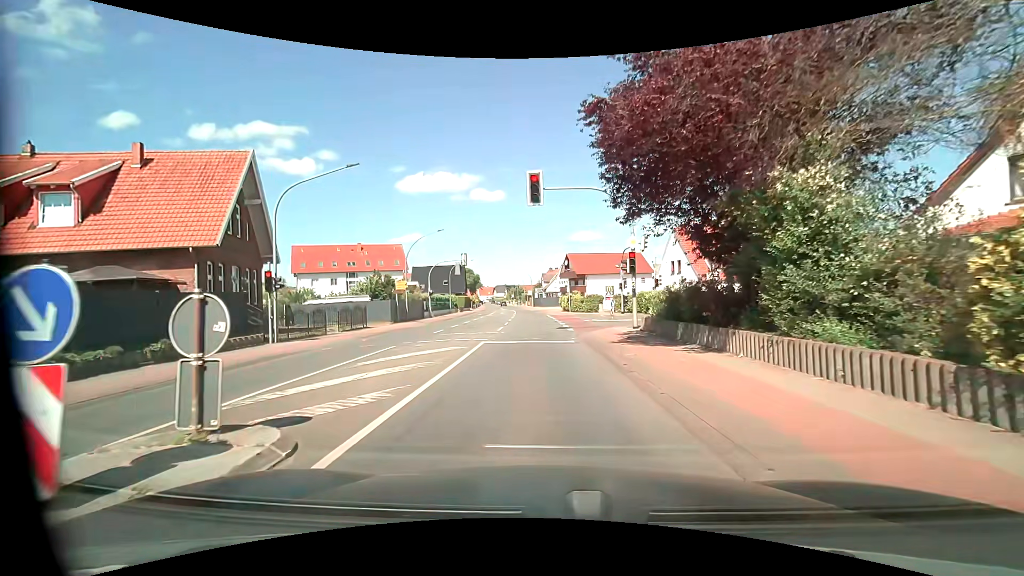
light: Day
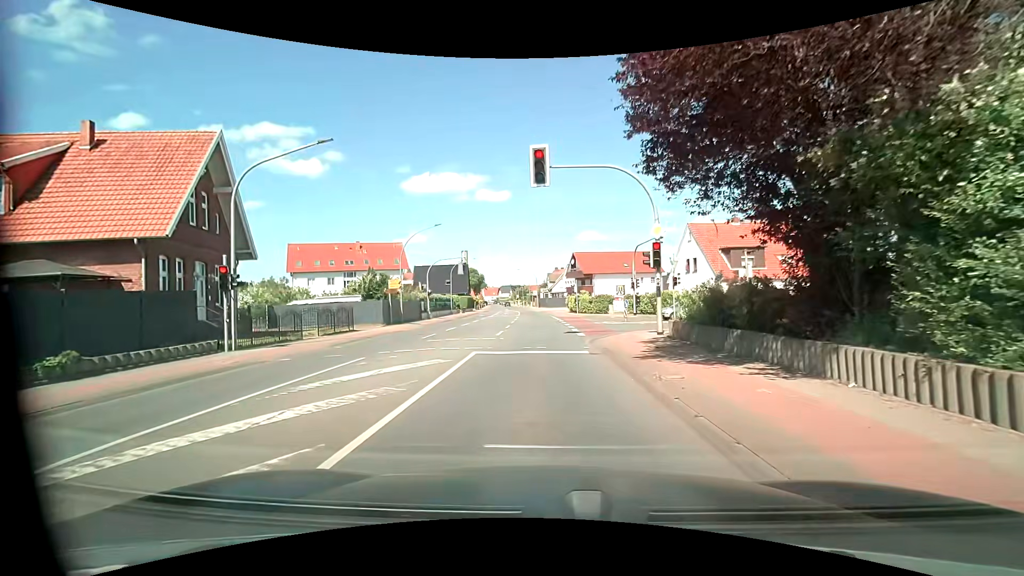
(0.0, +3.3) m; 0°
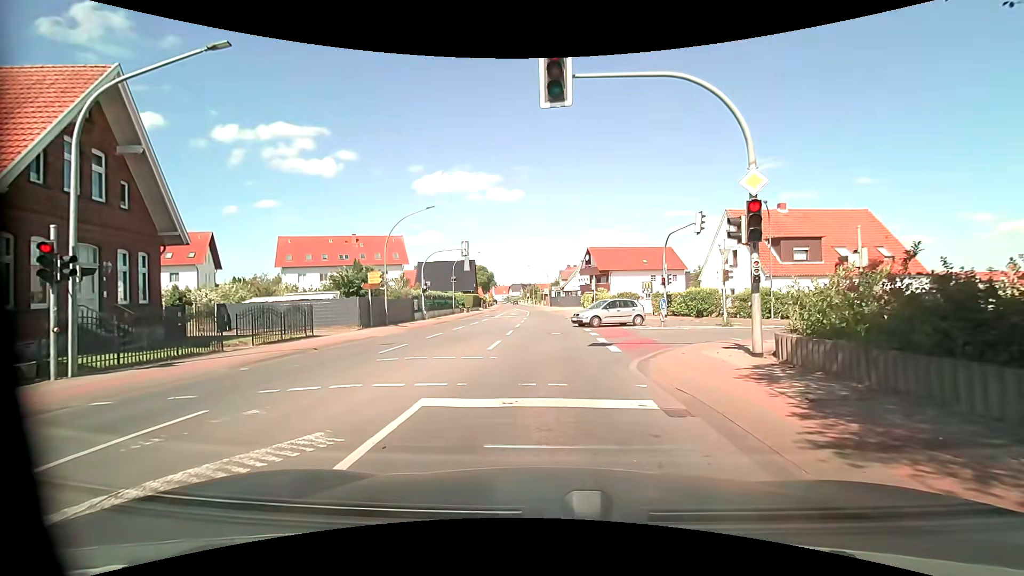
(-0.1, +6.6) m; -1°
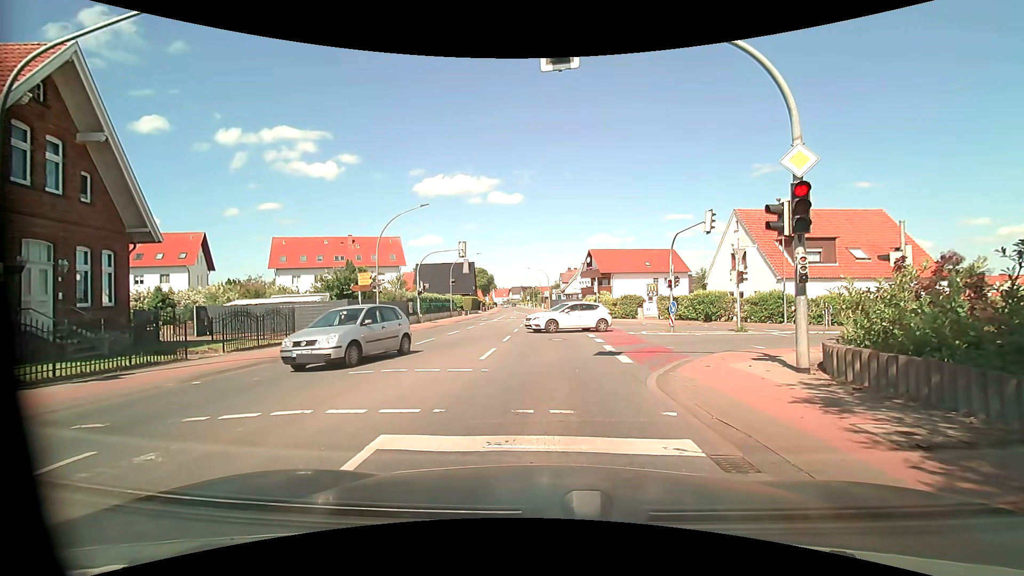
(0.0, +1.7) m; -1°
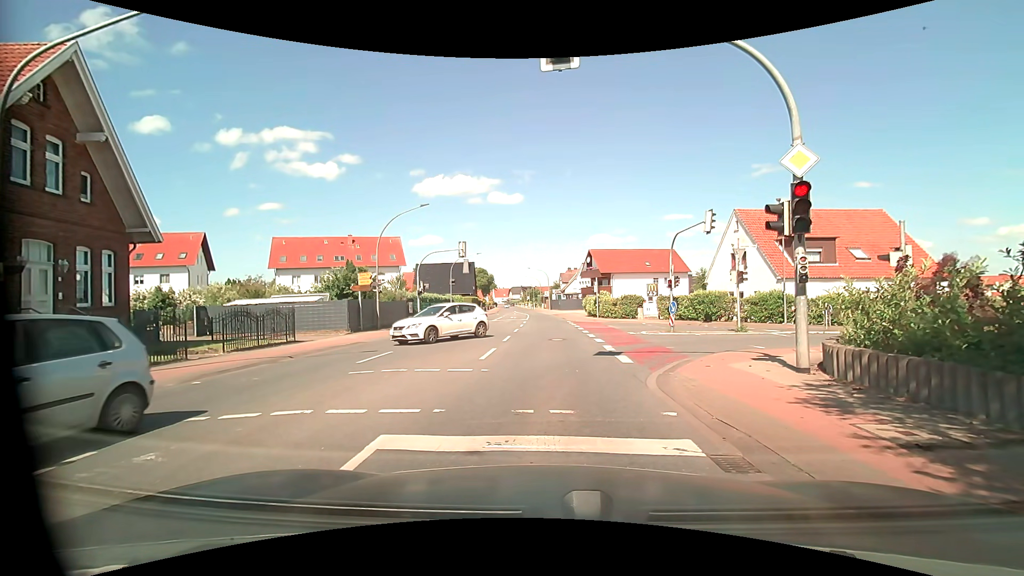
(0.0, 0.0) m; 0°
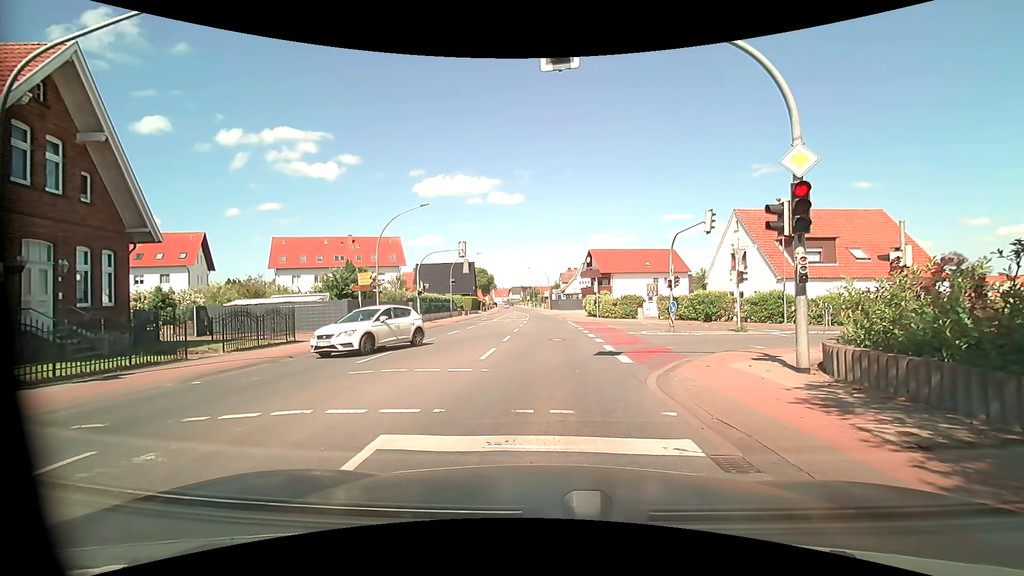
(0.0, 0.0) m; 0°
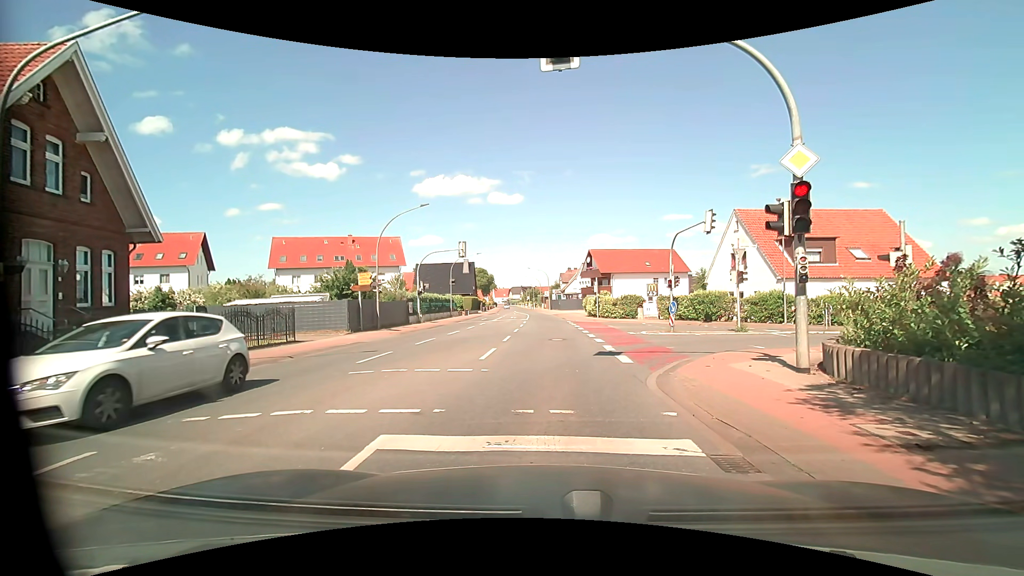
(0.0, 0.0) m; 0°
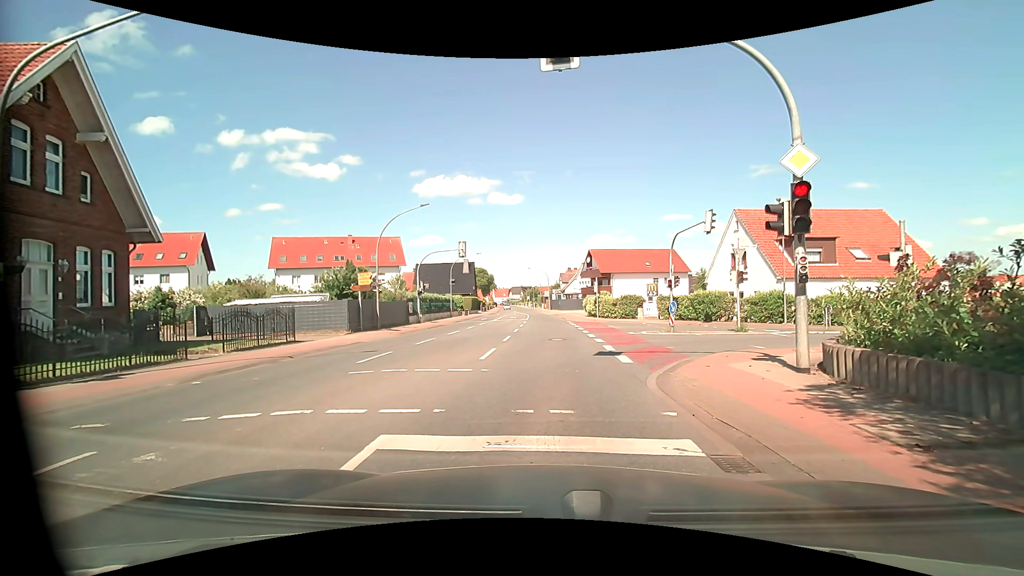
(0.0, 0.0) m; 0°
(0, +10) (0, +20) (+1, +30) (+1, +40) (0, +50) (0, +60) (0, +70) (-1, +80) (-3, +90) (-4, +100) m
